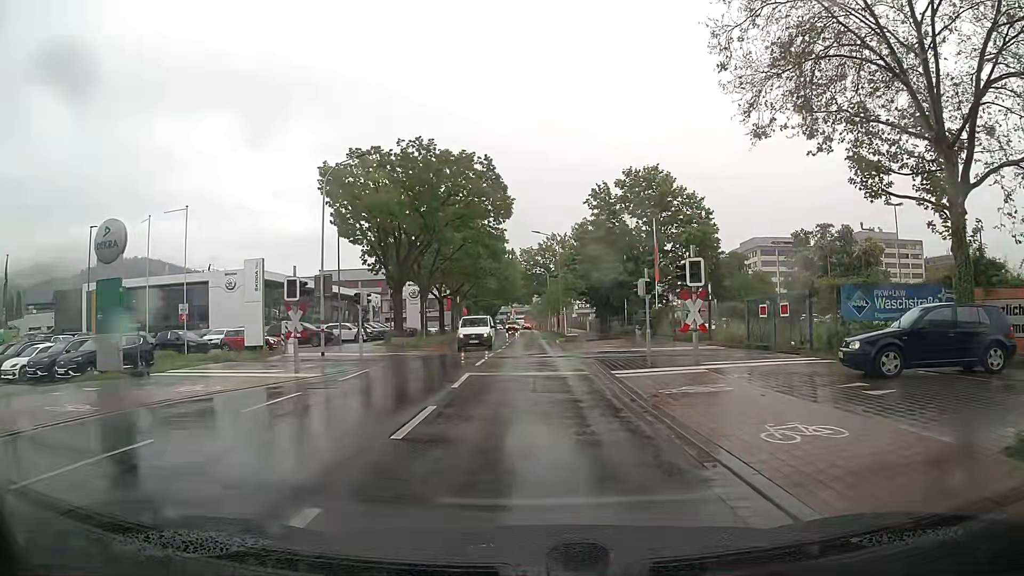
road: tertiary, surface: asphalt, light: Day
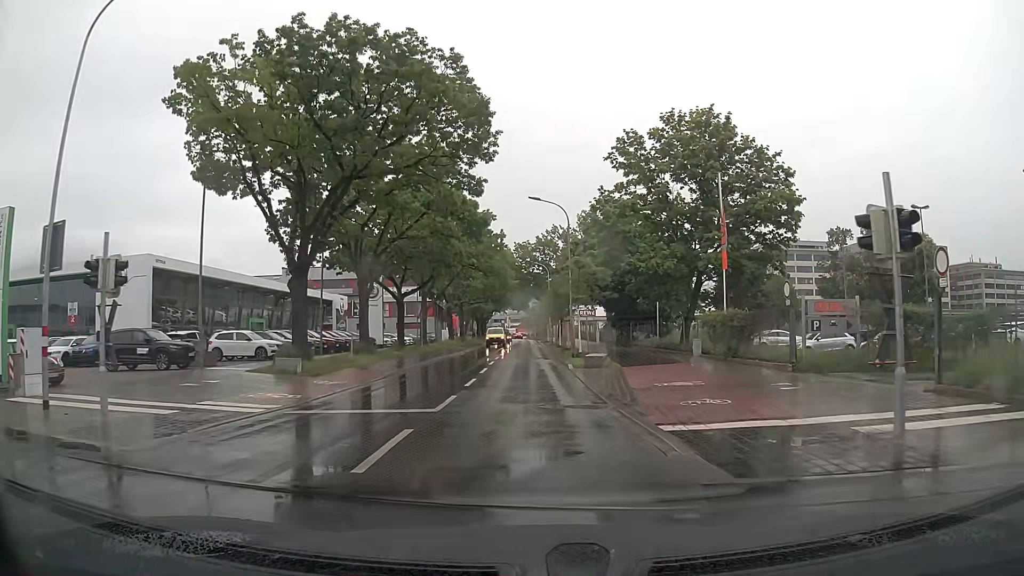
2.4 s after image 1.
(-0.3, +19.1) m; -2°
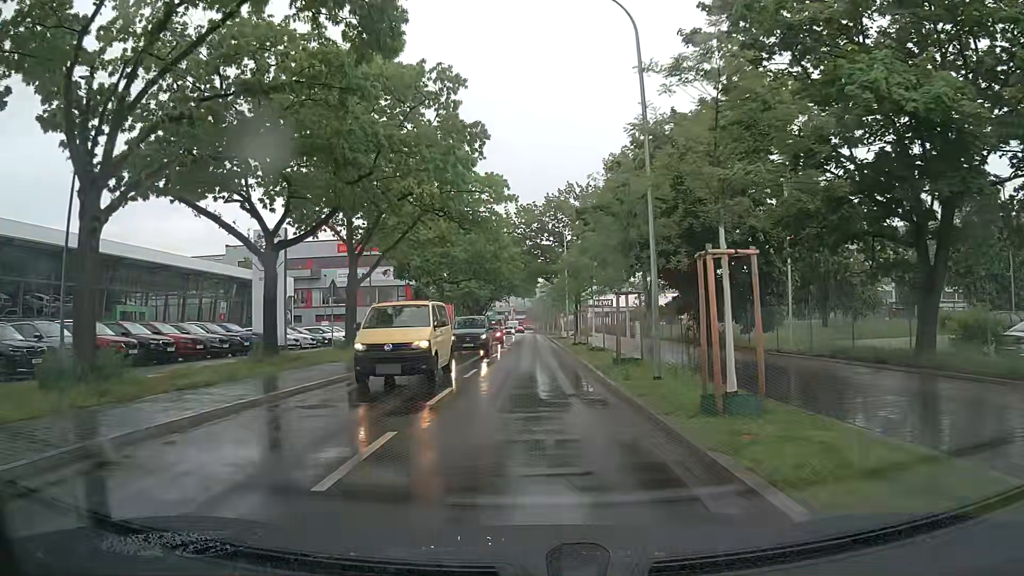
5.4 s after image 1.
(+0.2, +25.3) m; 0°
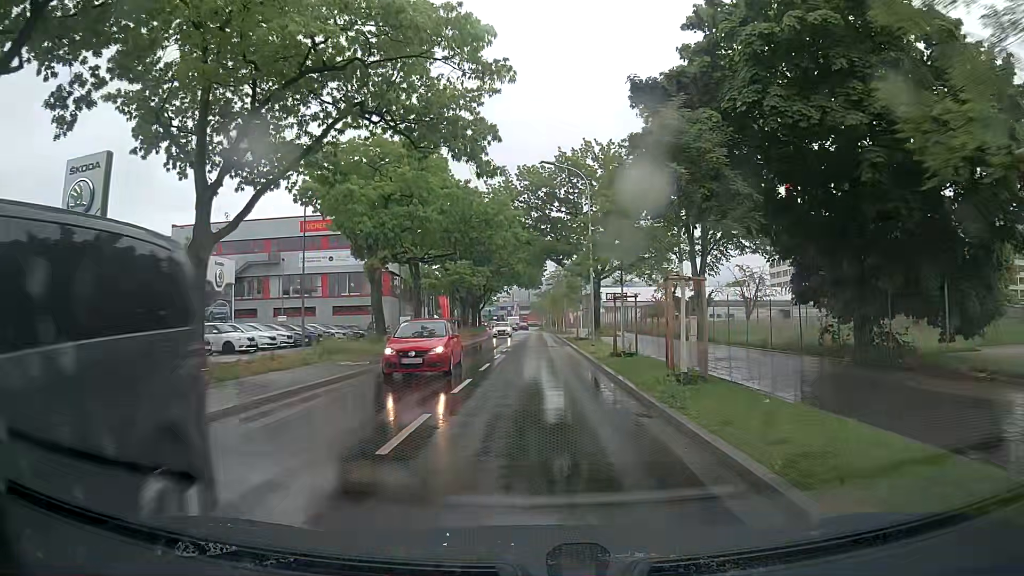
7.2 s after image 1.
(-0.1, +16.6) m; 0°
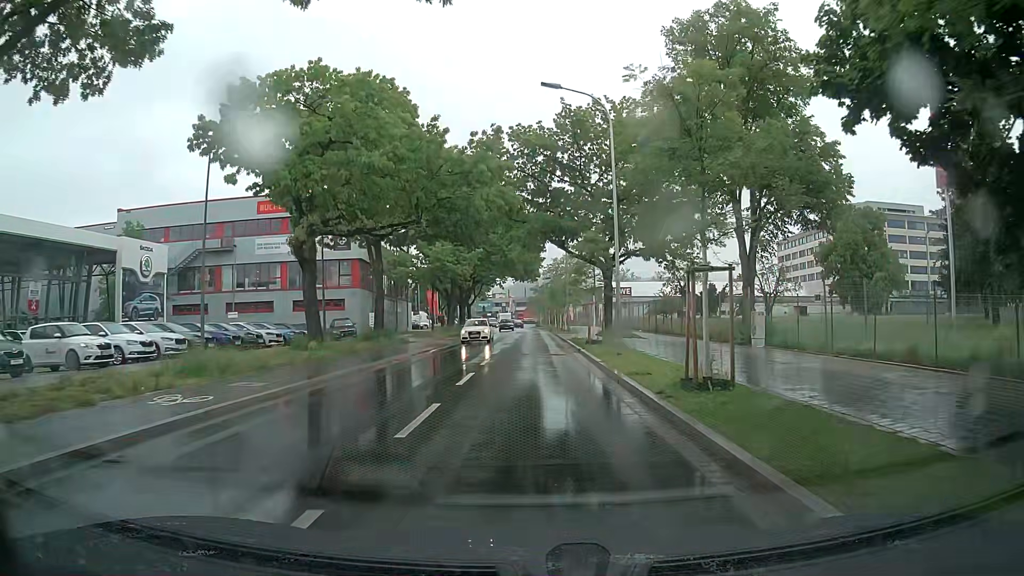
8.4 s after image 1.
(0.0, +11.1) m; 0°
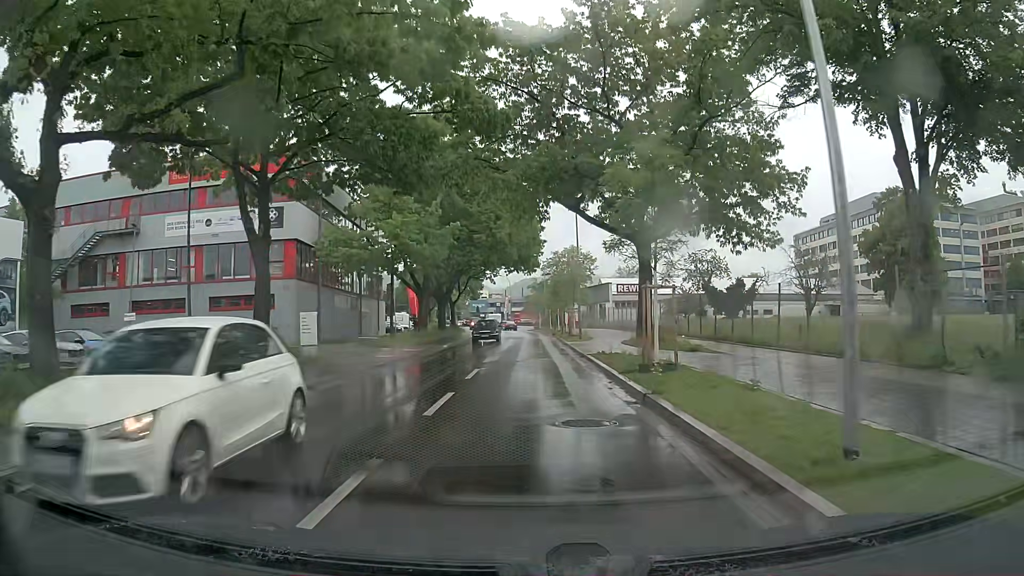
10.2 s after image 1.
(+0.1, +16.2) m; +1°
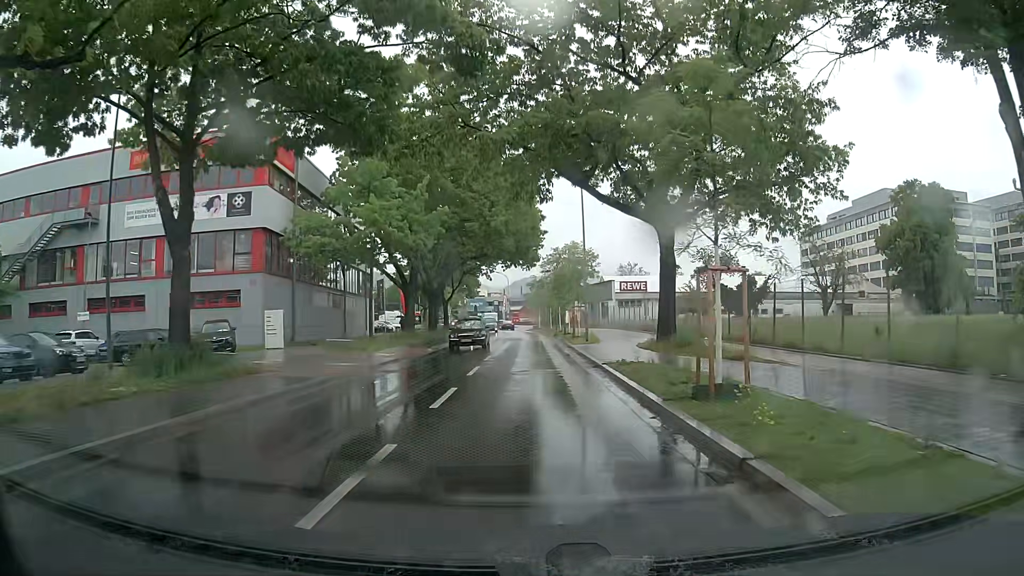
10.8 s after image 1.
(0.0, +5.3) m; 0°
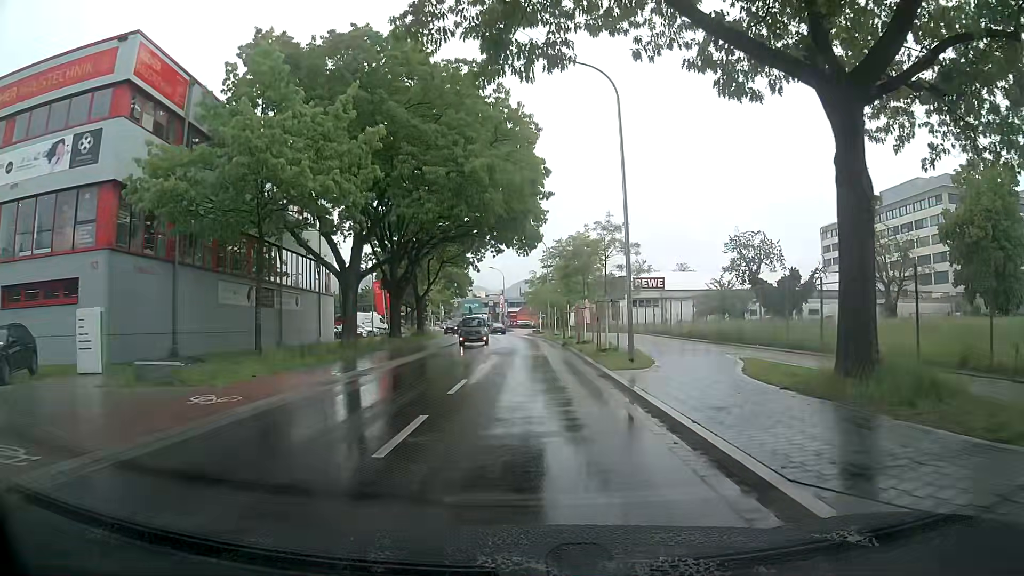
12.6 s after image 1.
(+0.1, +15.5) m; 0°
(0, +10) (0, +20) (0, +30) (0, +40) (-1, +50) (-1, +60) (-2, +70) (-4, +80) (-5, +90) (-7, +100) m
